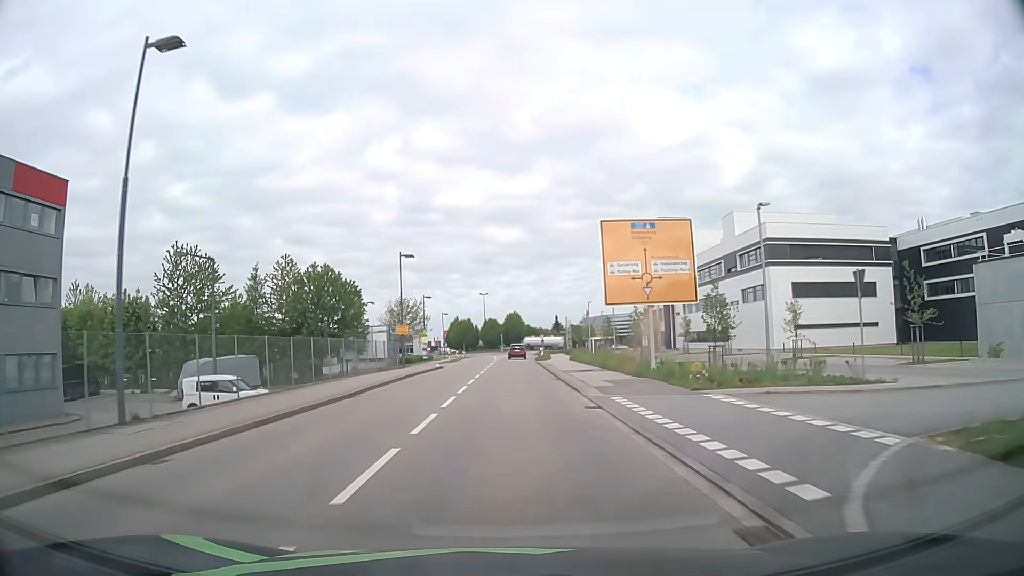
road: primary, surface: asphalt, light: Day
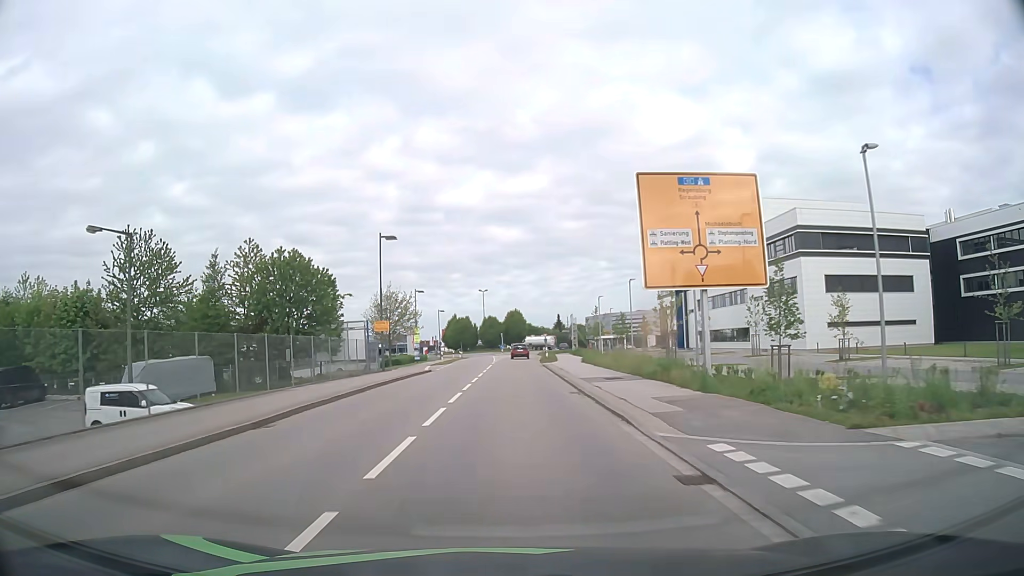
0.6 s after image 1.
(0.0, +7.9) m; 0°
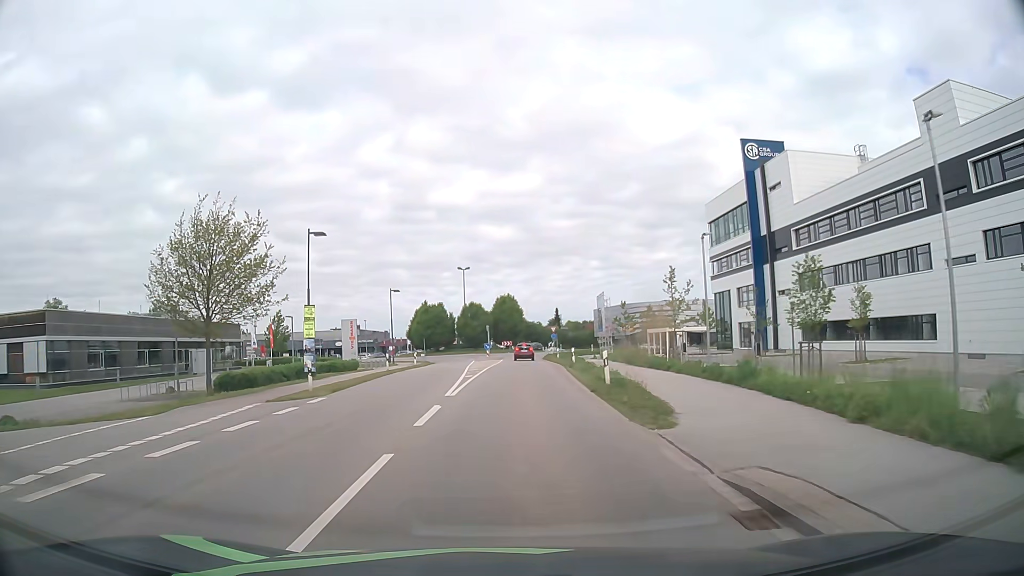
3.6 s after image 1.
(+0.1, +38.1) m; +1°
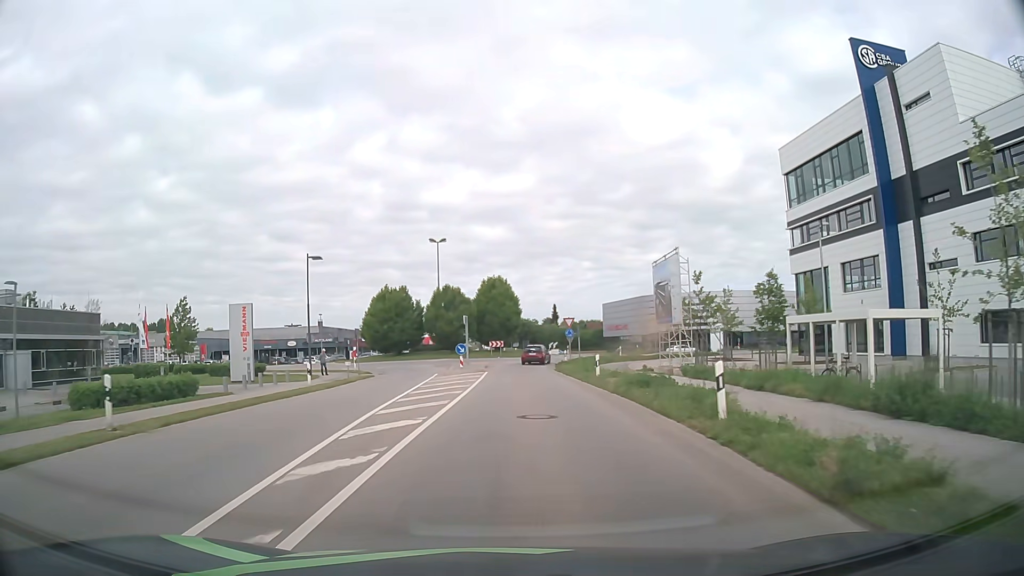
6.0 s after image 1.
(+0.2, +27.6) m; +1°
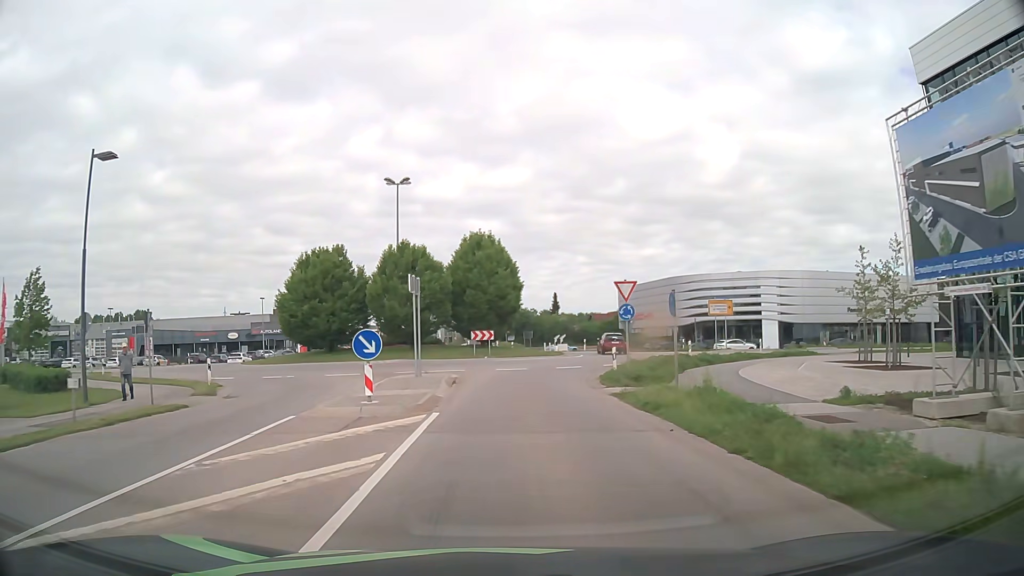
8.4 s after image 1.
(0.0, +24.5) m; 0°
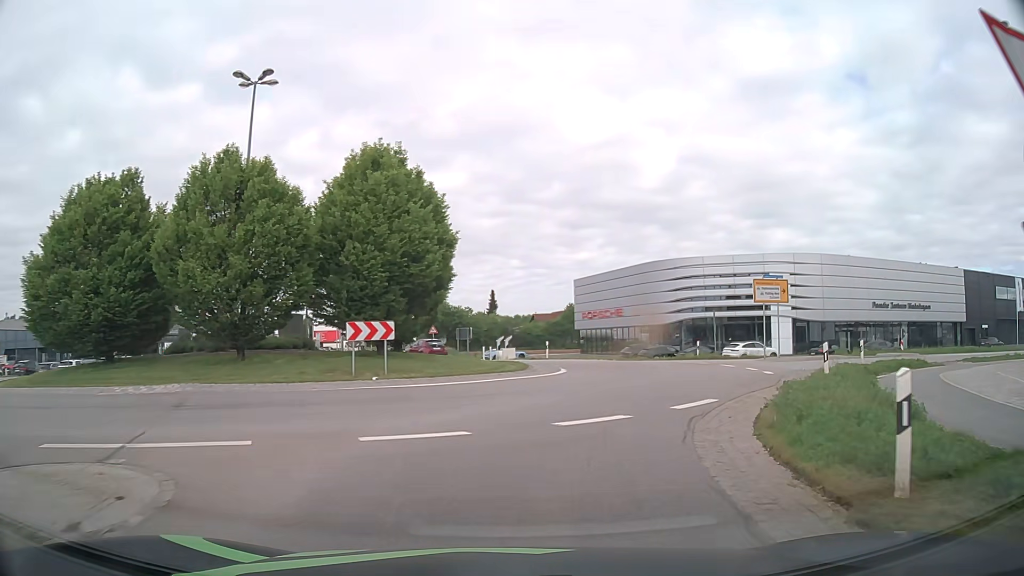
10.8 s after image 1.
(+0.2, +20.5) m; +5°
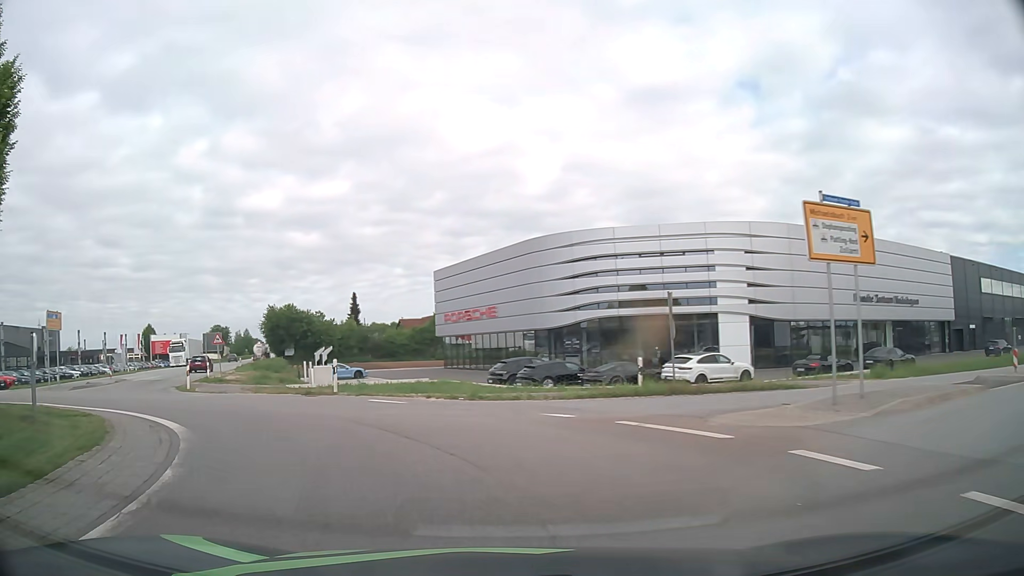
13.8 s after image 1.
(+4.3, +20.9) m; +11°
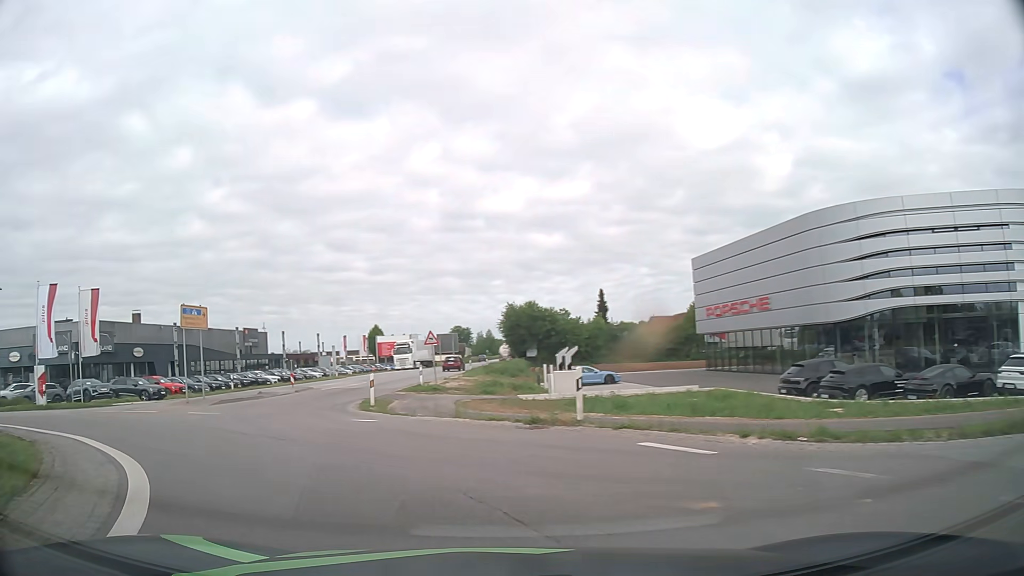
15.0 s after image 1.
(-1.3, +8.4) m; -19°
(-2, +10) (-6, +19) (-9, +28) (-10, +38) (-10, +48) (-10, +58) (-9, +68) (-9, +78) (-9, +88) (-8, +98) m
